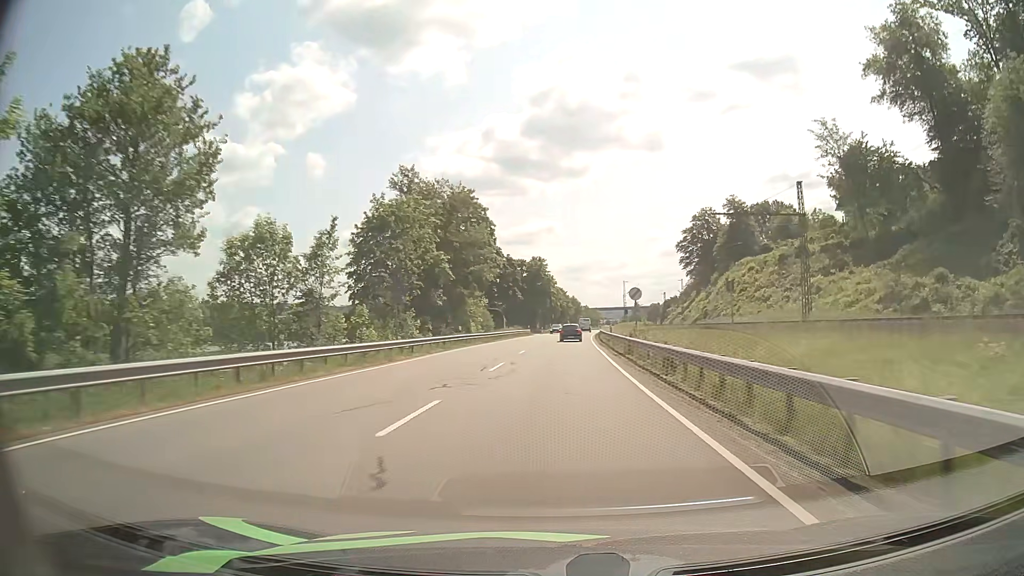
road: primary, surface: asphalt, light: Day
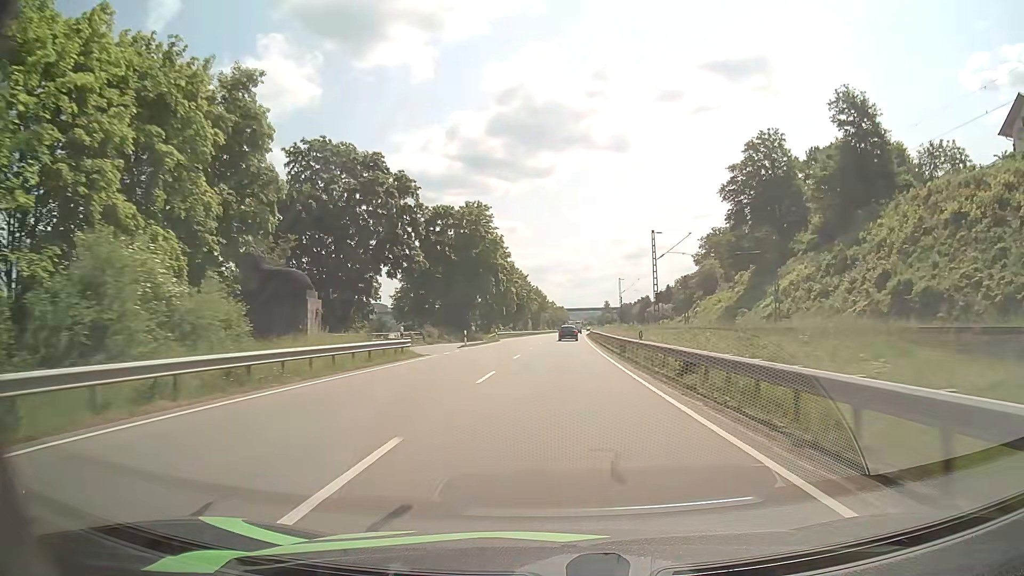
(+1.7, +63.9) m; +3°
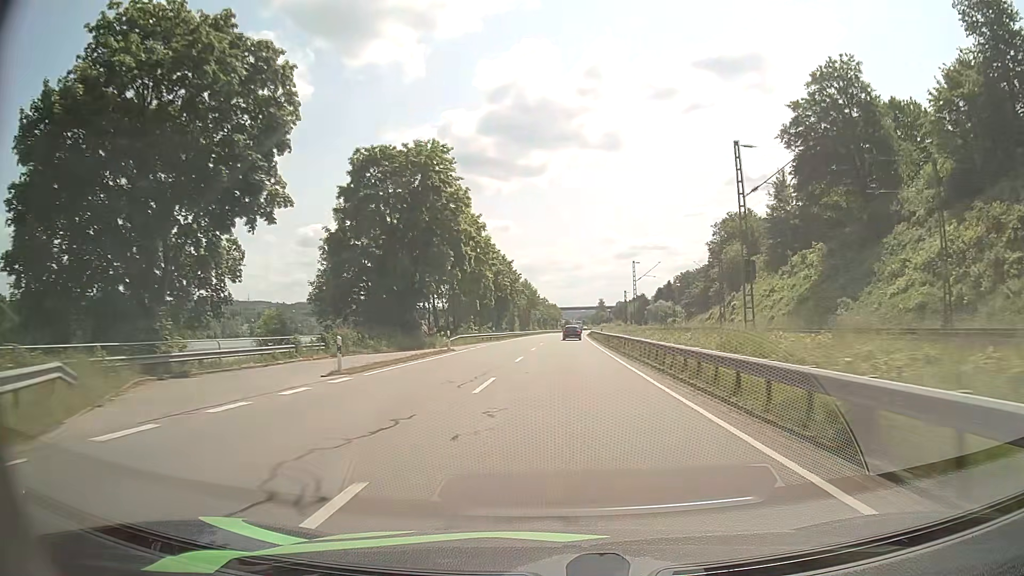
(0.0, +26.2) m; 0°
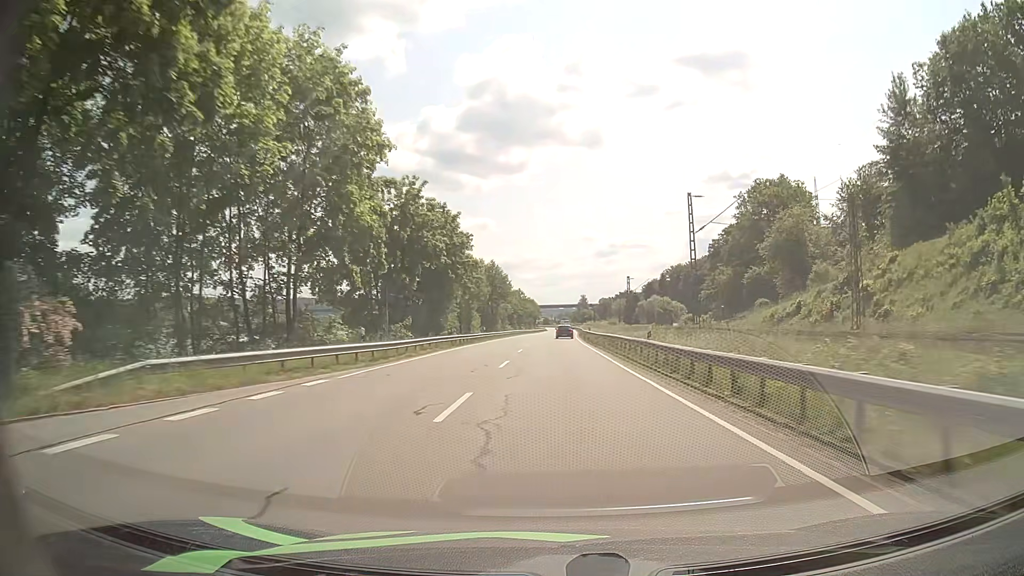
(+0.5, +39.9) m; +1°
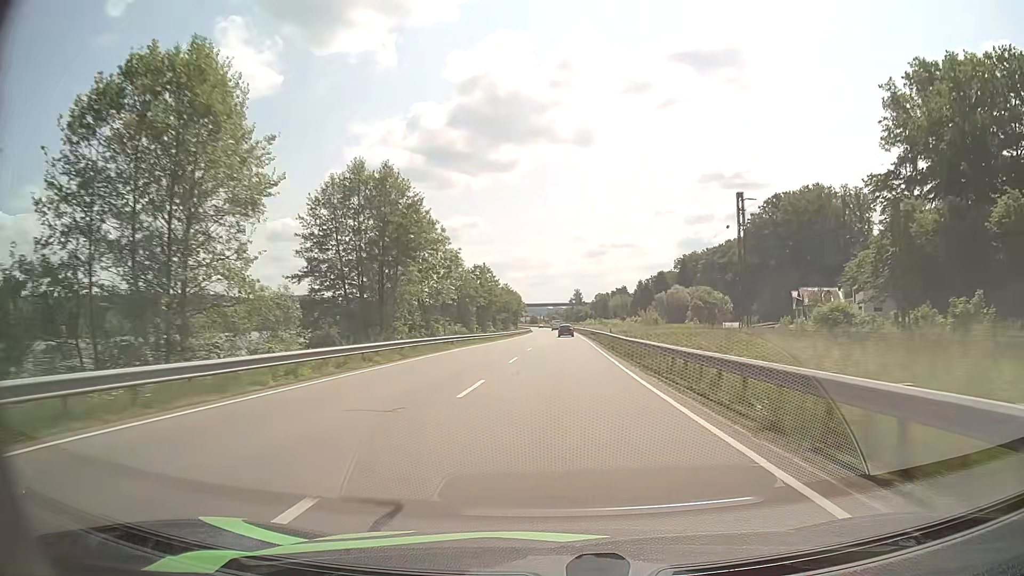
(+1.1, +68.0) m; +1°
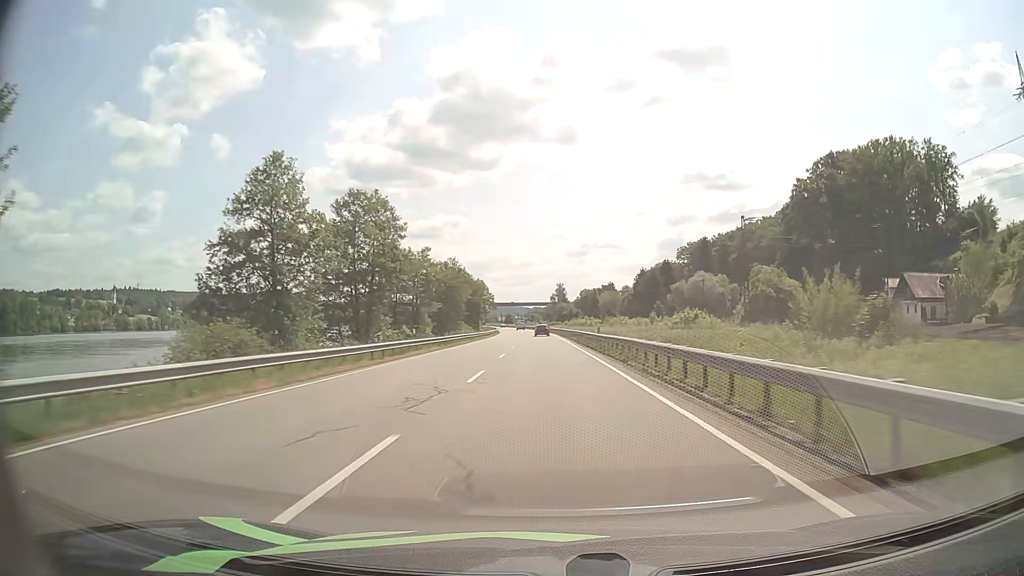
(+1.0, +56.4) m; +1°
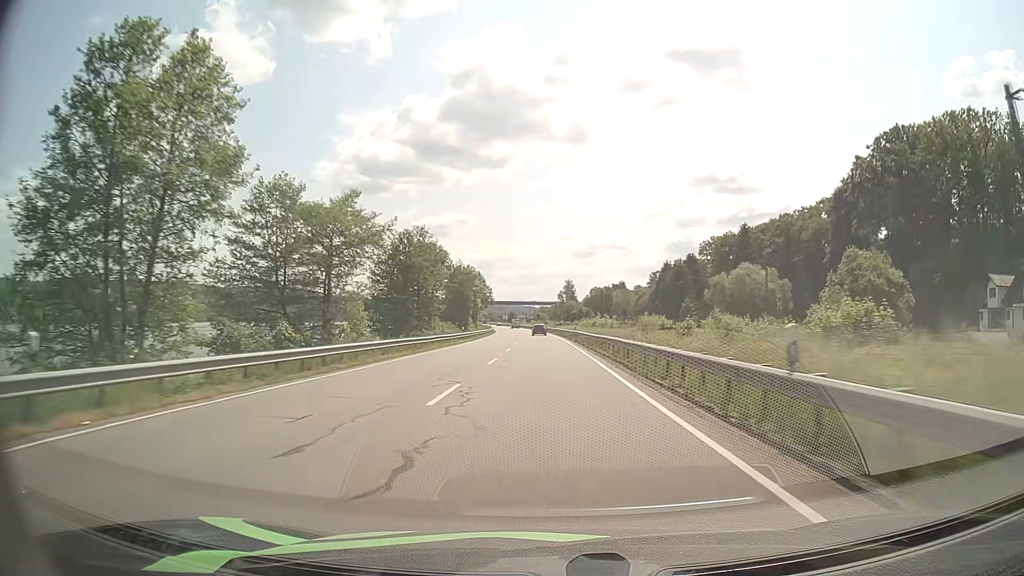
(0.0, +28.6) m; 0°
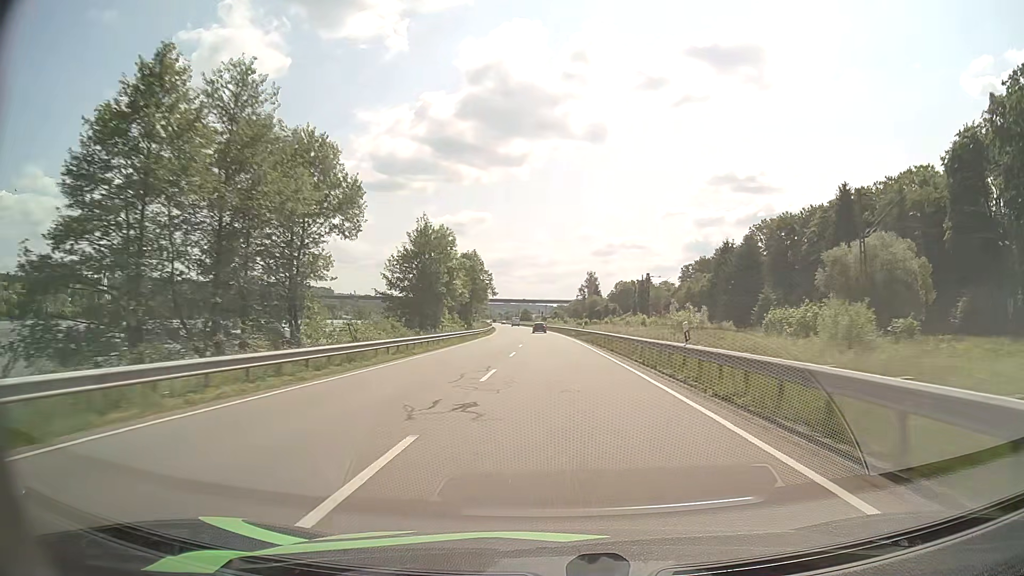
(-0.6, +43.3) m; -2°
(0, +10) (0, +20) (0, +30) (0, +40) (-1, +50) (-1, +60) (-1, +70) (-1, +80) (-2, +90) (-2, +100) m
